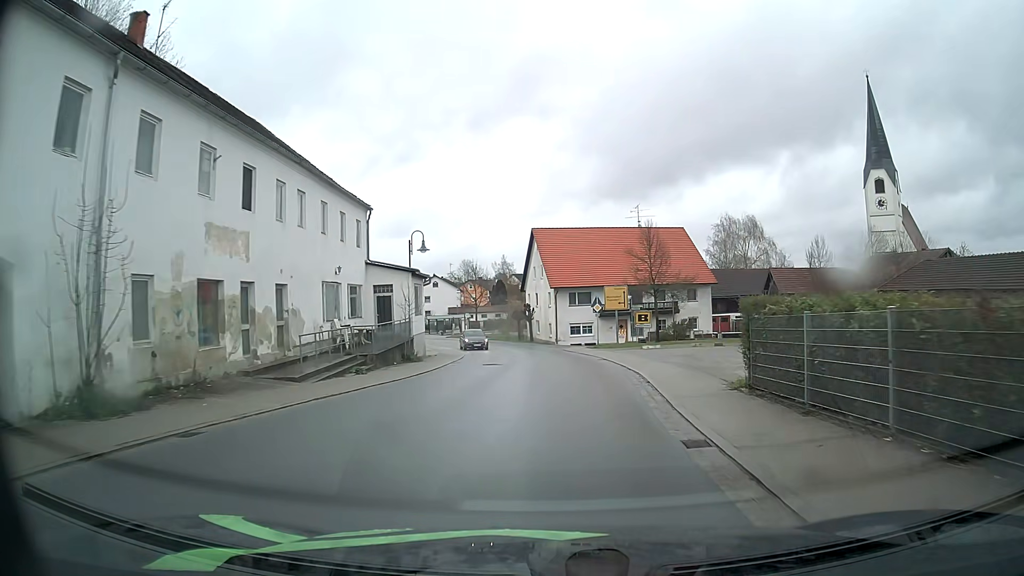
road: secondary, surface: asphalt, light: Day
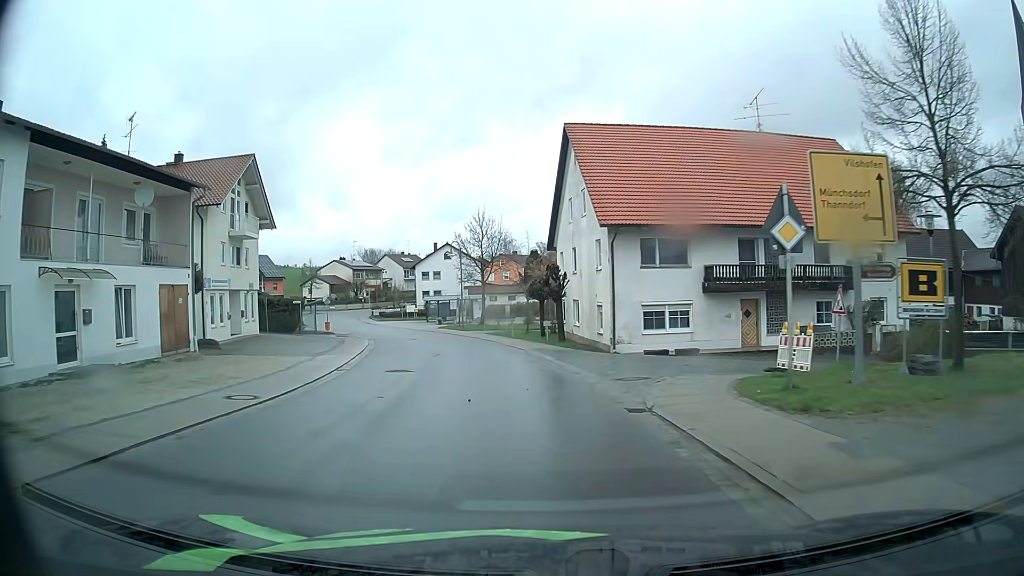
(+0.4, +33.3) m; -4°
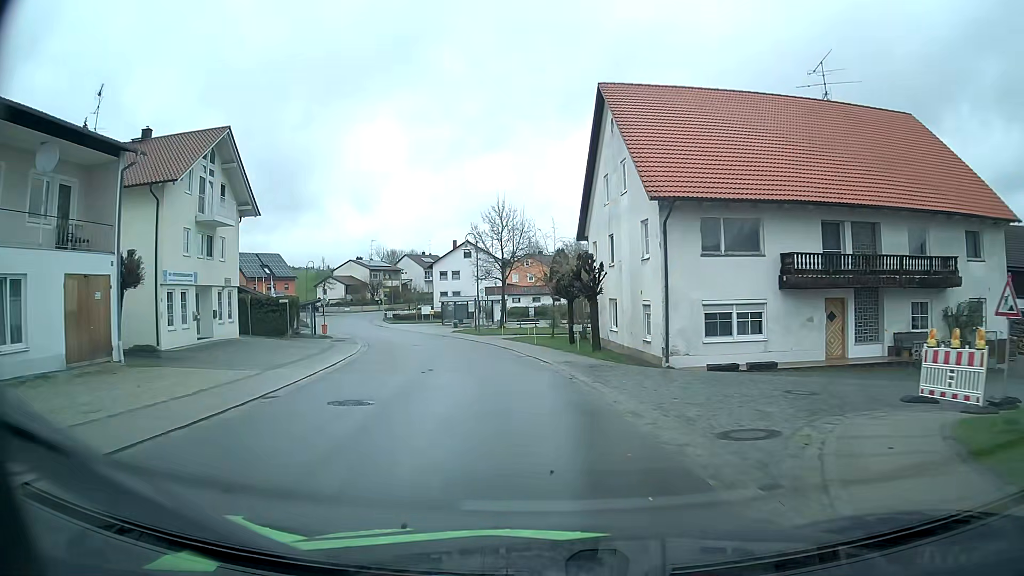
(-0.2, +6.9) m; -2°
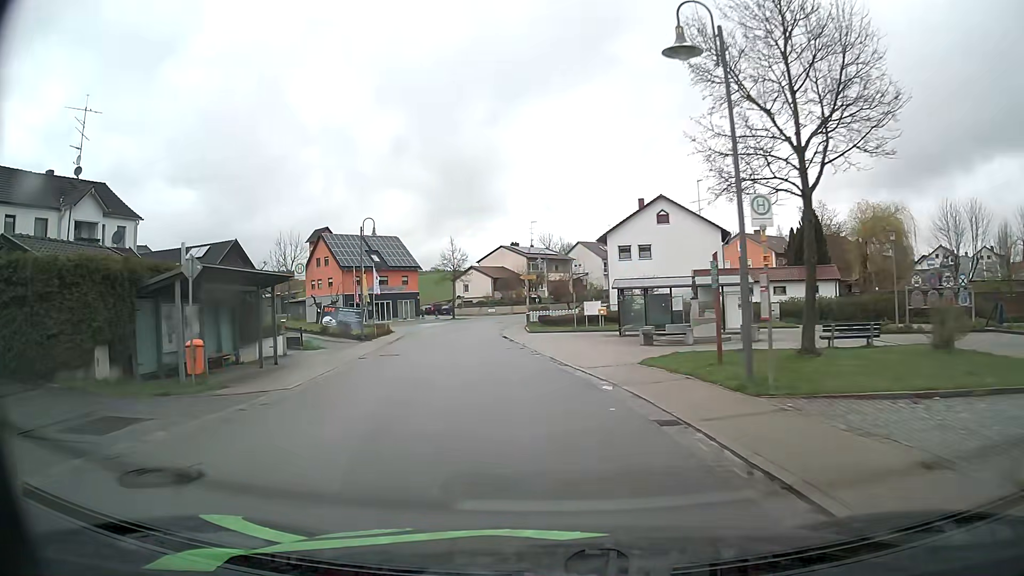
(-4.5, +35.1) m; -15°
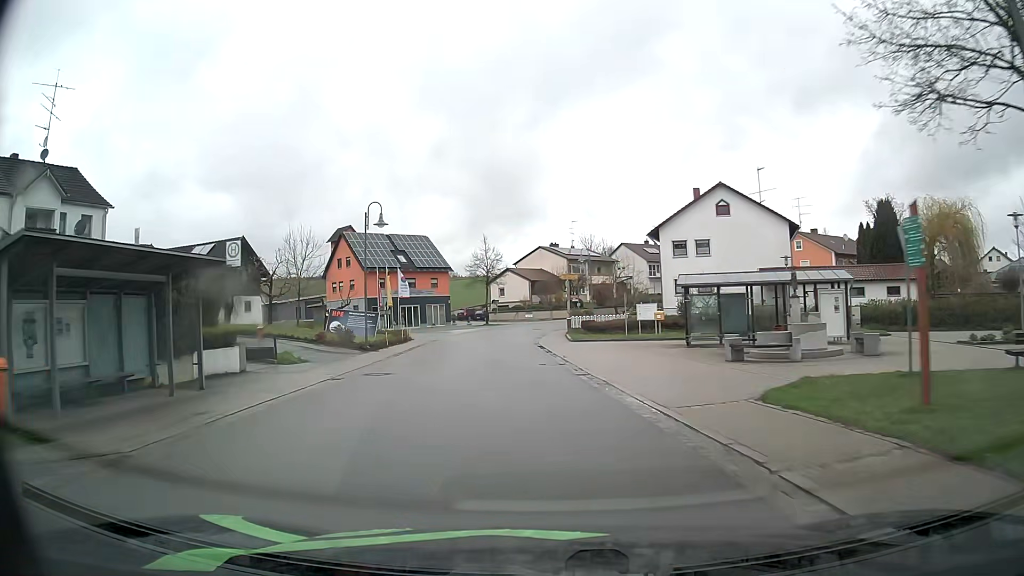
(-0.2, +7.3) m; -3°
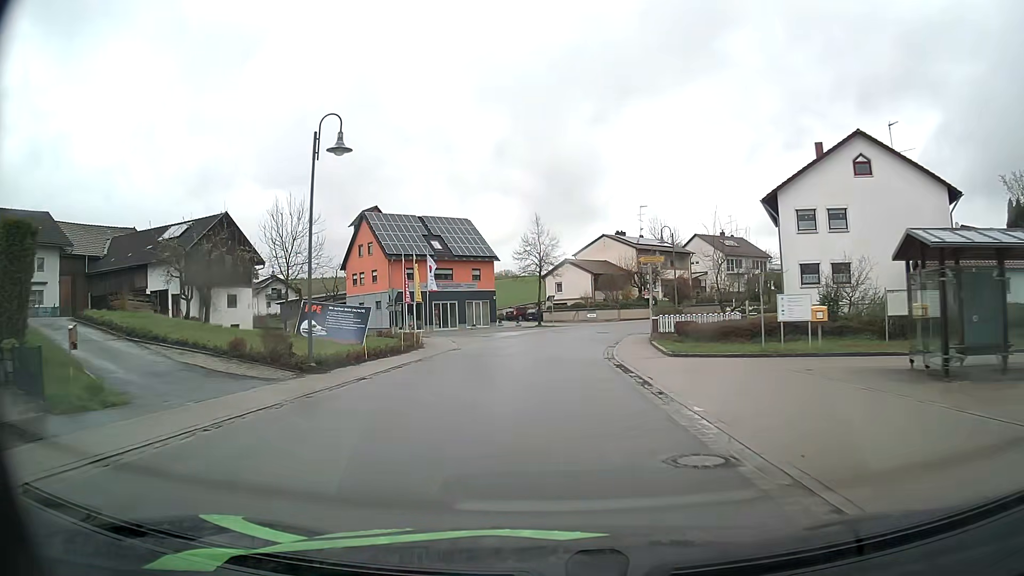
(-0.7, +14.6) m; -5°
(0, +10) (0, +20) (0, +30) (+2, +40) (+6, +49) (+10, +58) (+17, +66) (+24, +72) (+32, +78) (+41, +84) m
